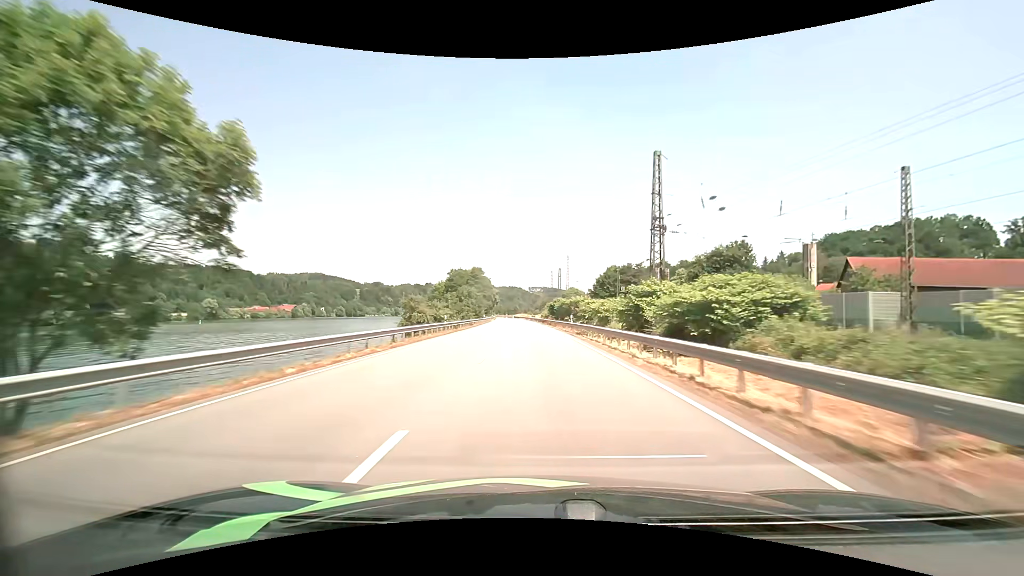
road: primary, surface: asphalt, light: Day
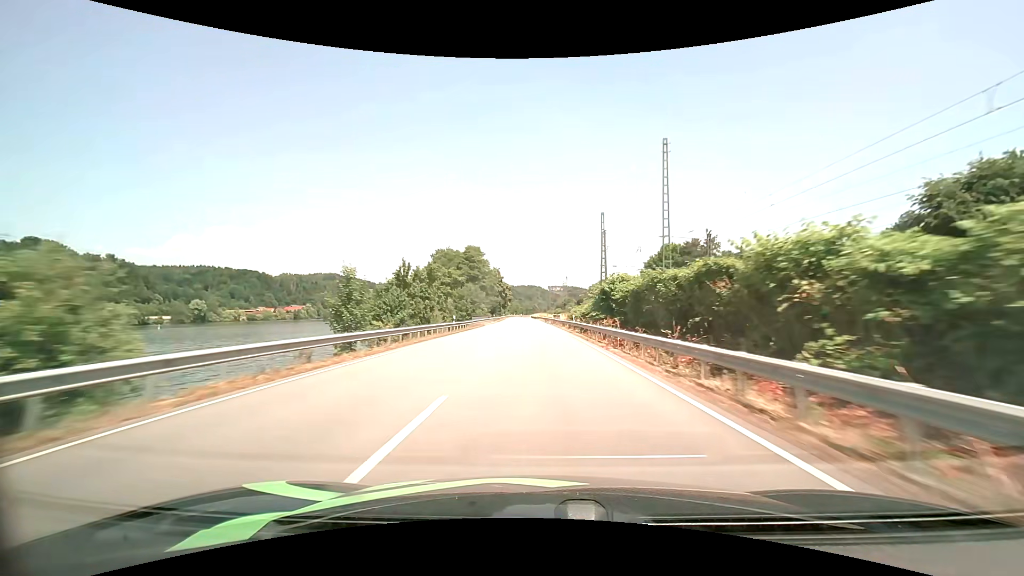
(-1.0, +45.9) m; -2°
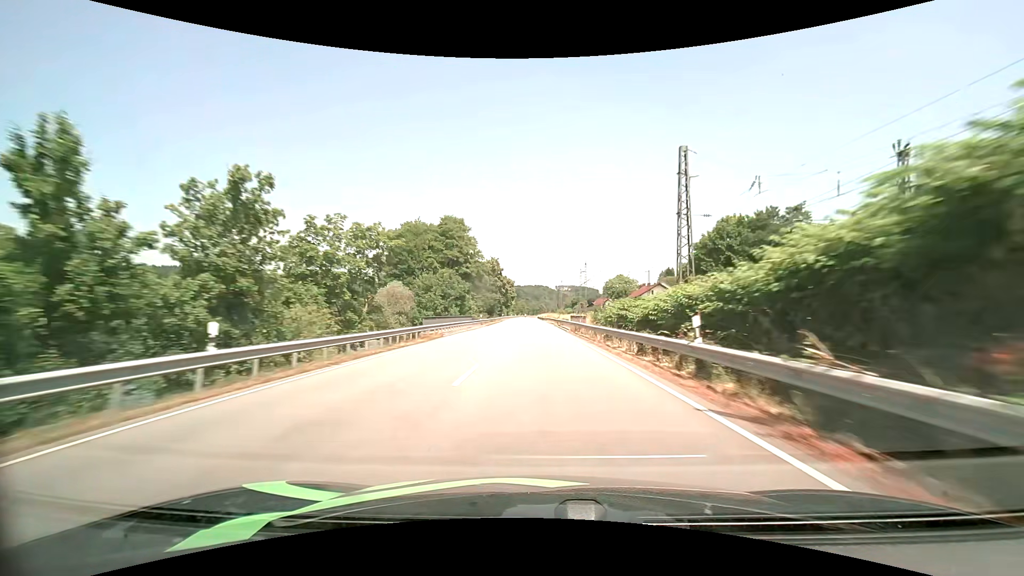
(-0.3, +30.8) m; -1°
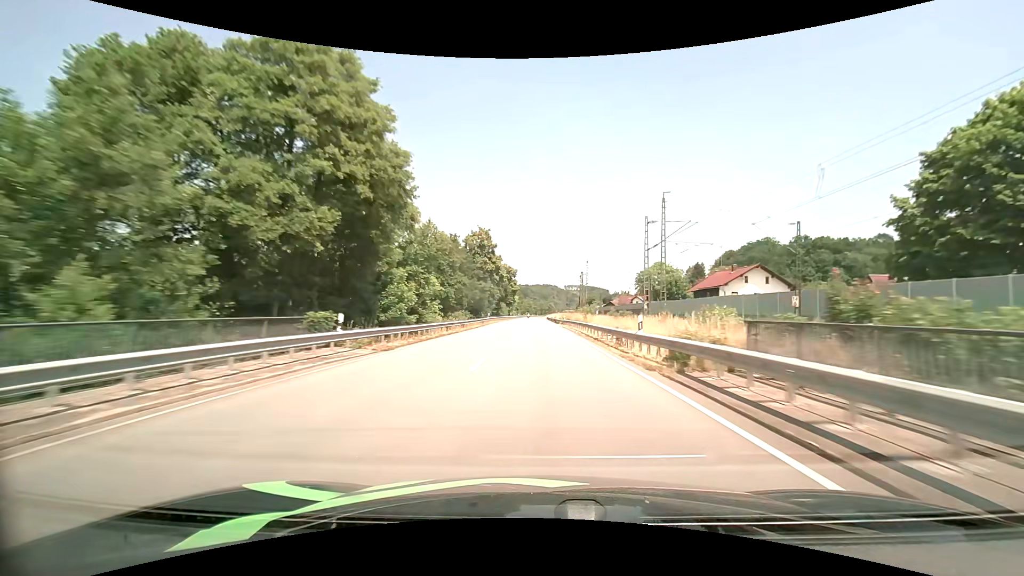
(-0.5, +46.1) m; -1°
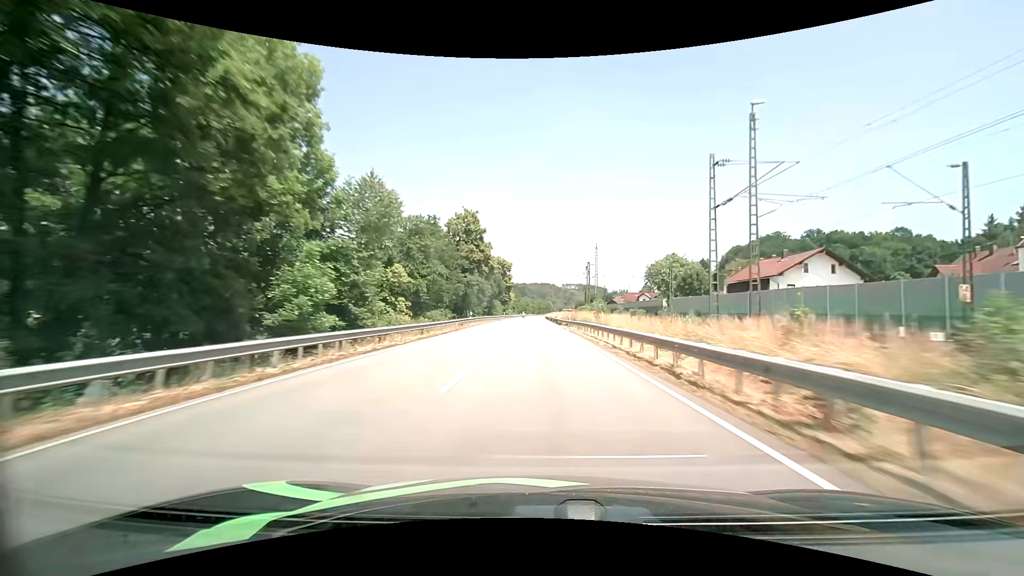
(0.0, +15.2) m; 0°
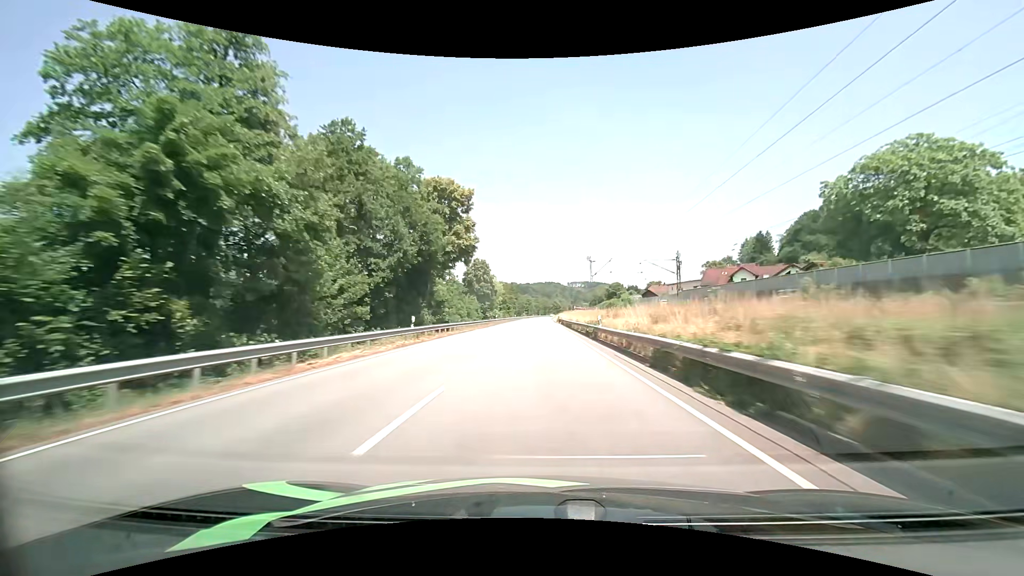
(0.0, +75.8) m; -1°
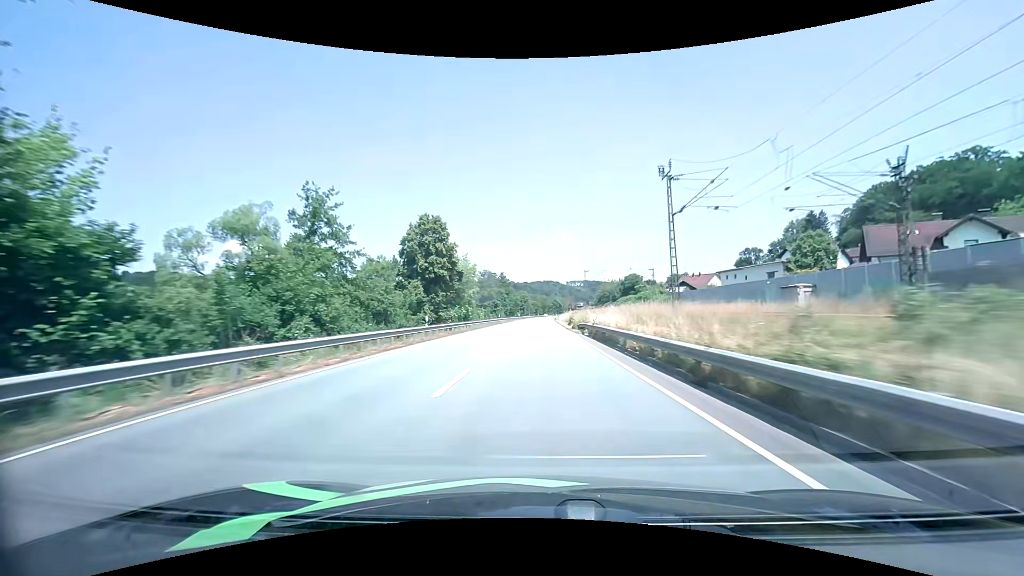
(+0.2, +45.1) m; 0°
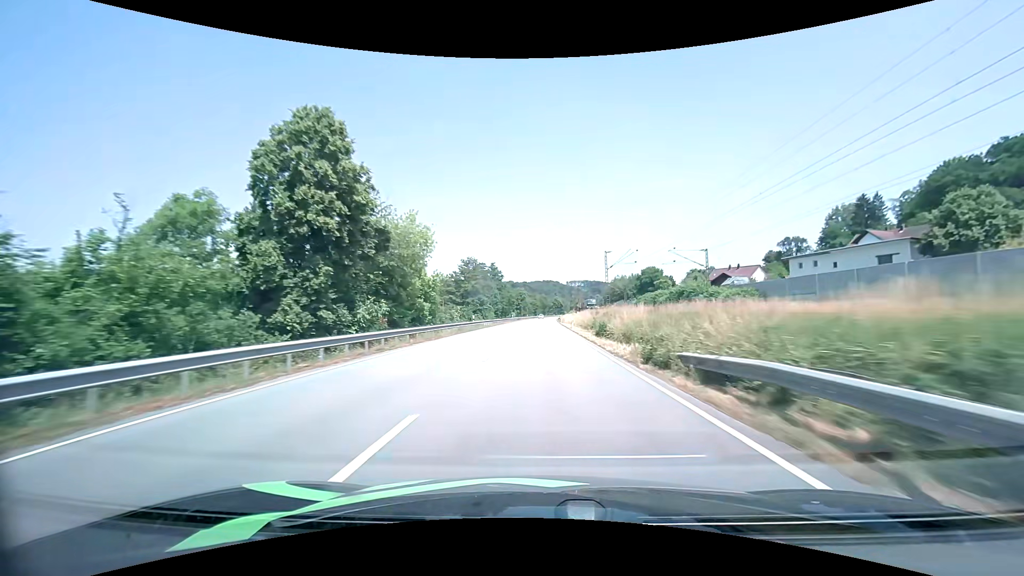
(0.0, +29.6) m; 0°
(0, +10) (0, +20) (0, +30) (0, +40) (0, +50) (0, +60) (0, +70) (+1, +80) (+1, +90) (+1, +100) m
